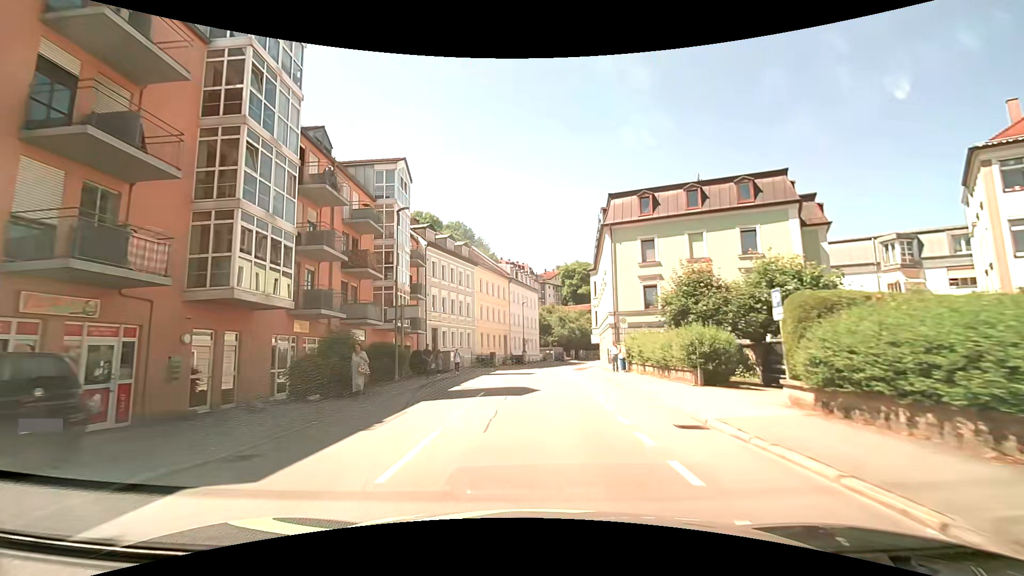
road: tertiary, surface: asphalt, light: Day
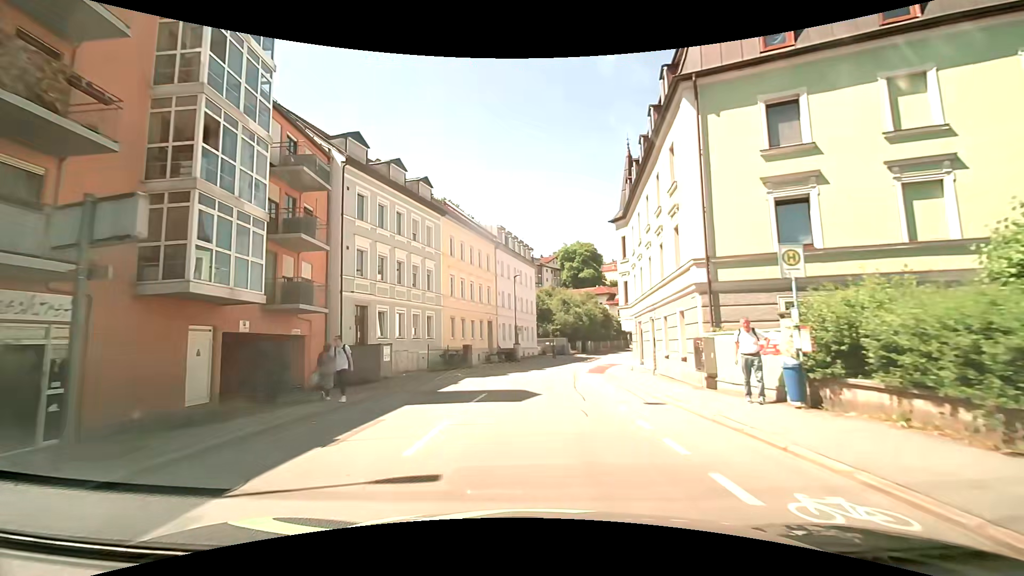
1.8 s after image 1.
(-0.1, +18.7) m; 0°
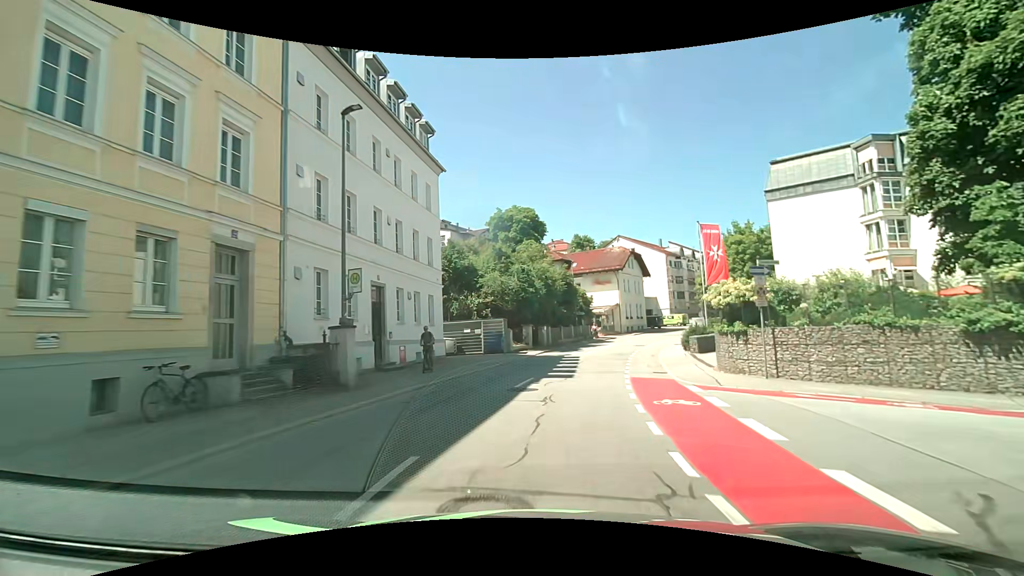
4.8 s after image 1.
(+1.5, +33.0) m; +8°
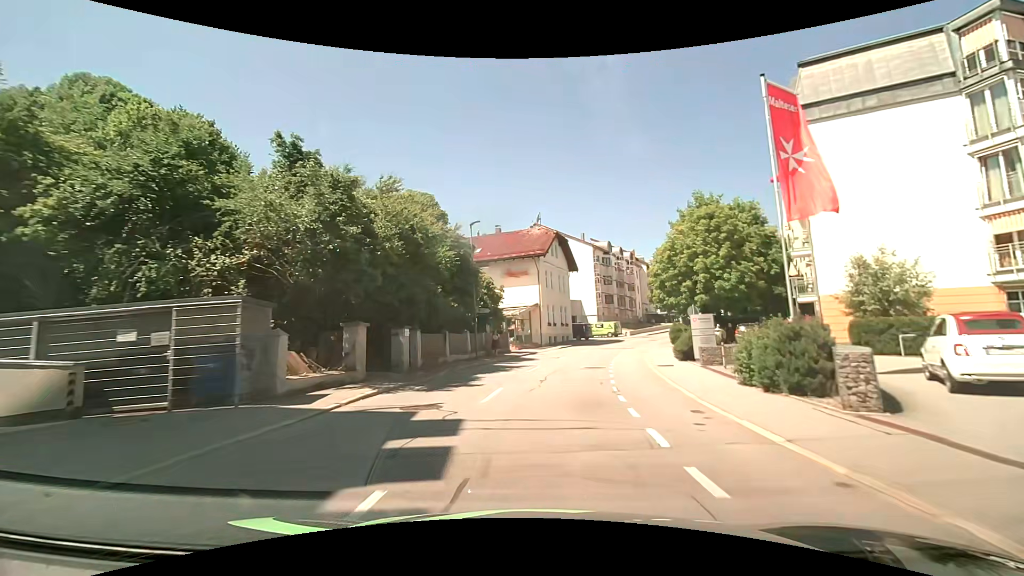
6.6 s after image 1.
(+1.6, +20.9) m; +9°
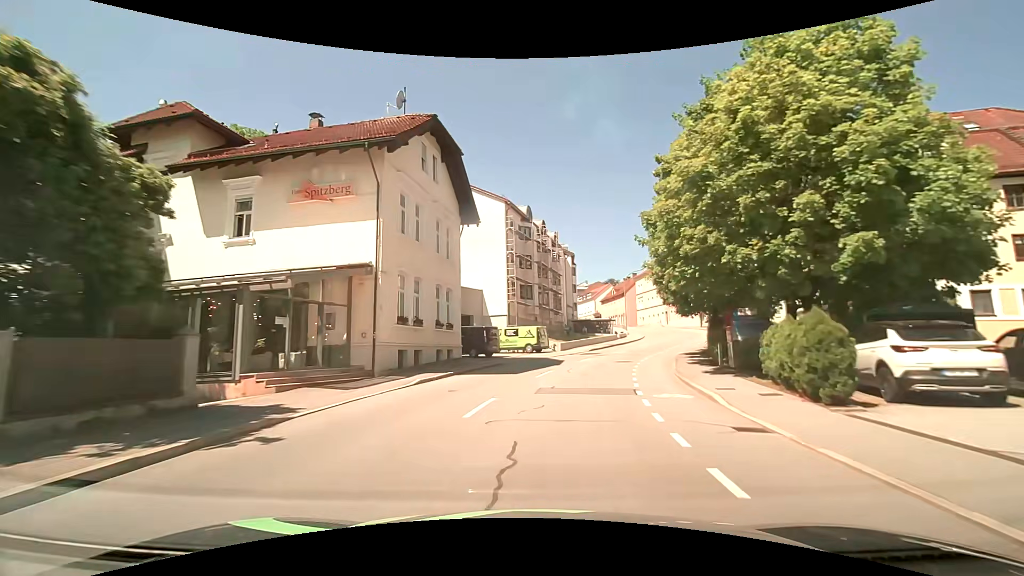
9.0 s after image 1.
(+2.8, +28.3) m; +12°
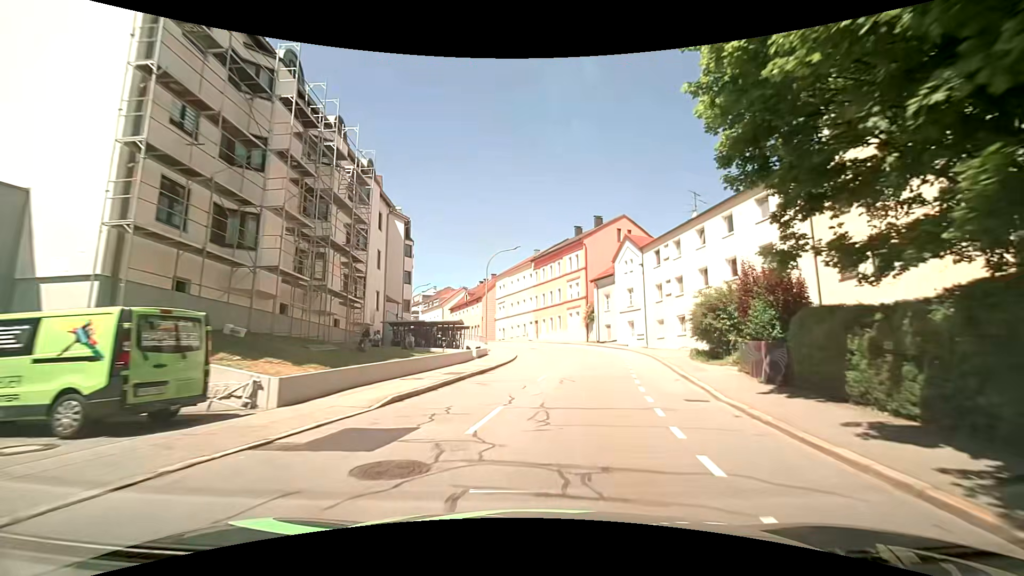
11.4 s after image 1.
(+3.8, +27.5) m; +17°
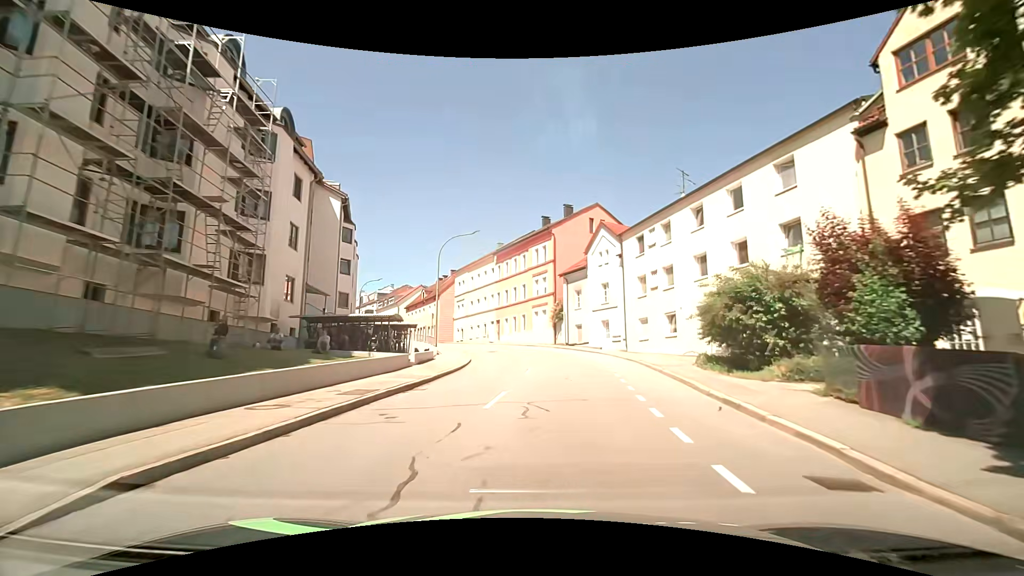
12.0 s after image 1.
(+0.3, +6.7) m; +4°
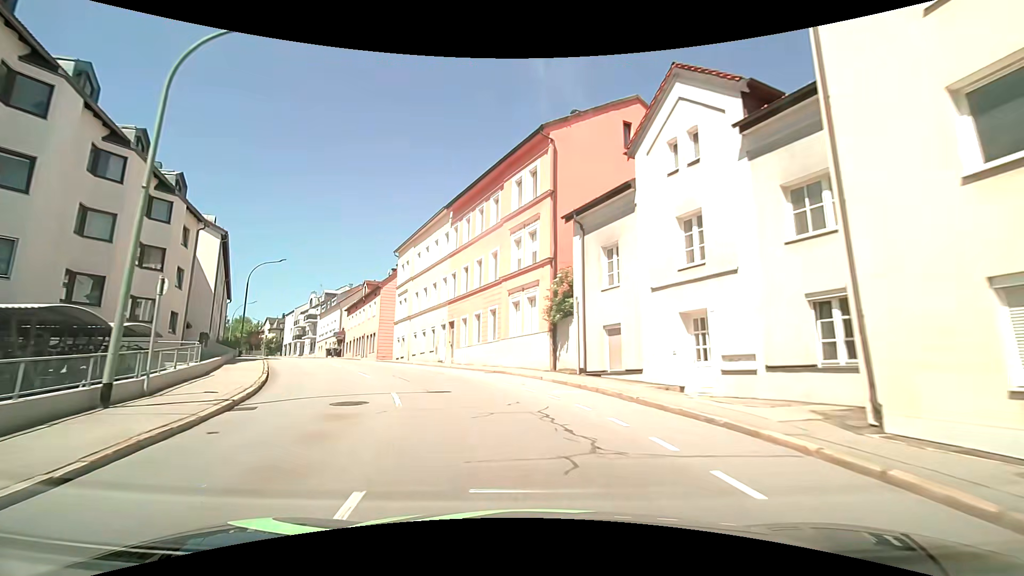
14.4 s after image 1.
(+1.4, +26.0) m; +2°
(-1, +10) (-3, +20) (-8, +28) (-13, +37) (-18, +46) (-23, +54) (-29, +63) (-34, +71) (-40, +79) (-46, +87) m
